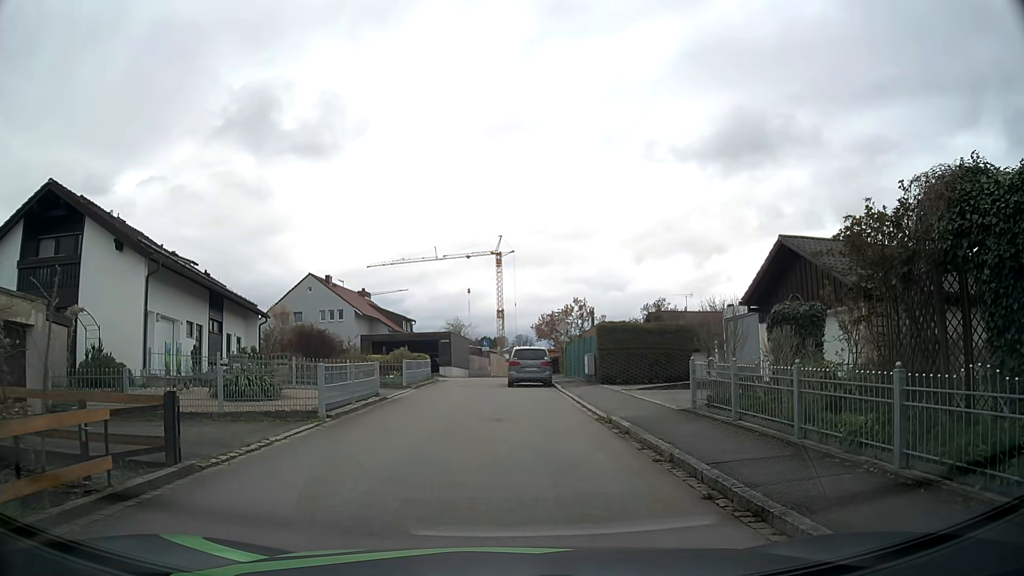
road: residential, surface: asphalt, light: Day
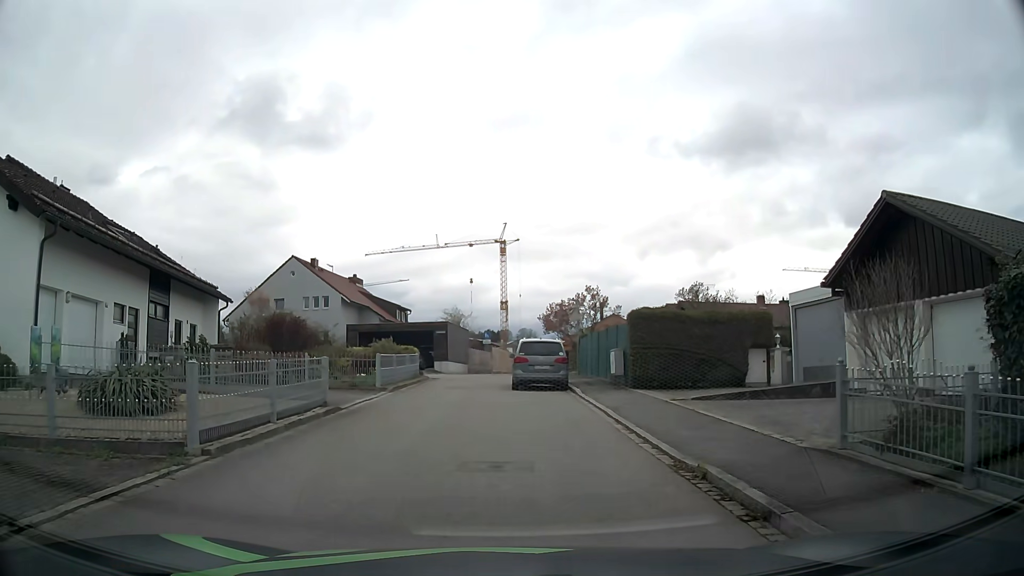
(+0.2, +6.3) m; +2°
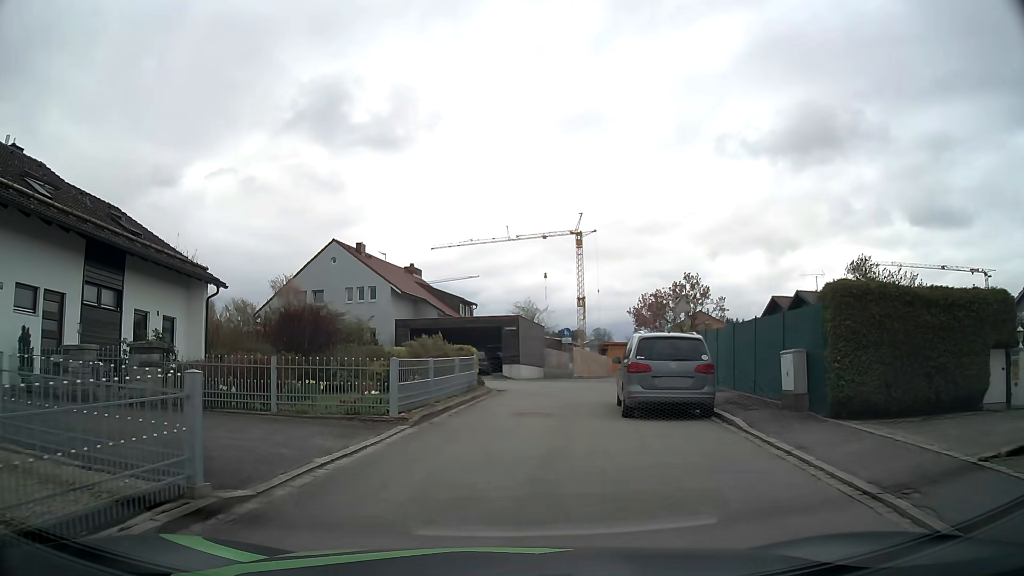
(-0.5, +9.0) m; -6°
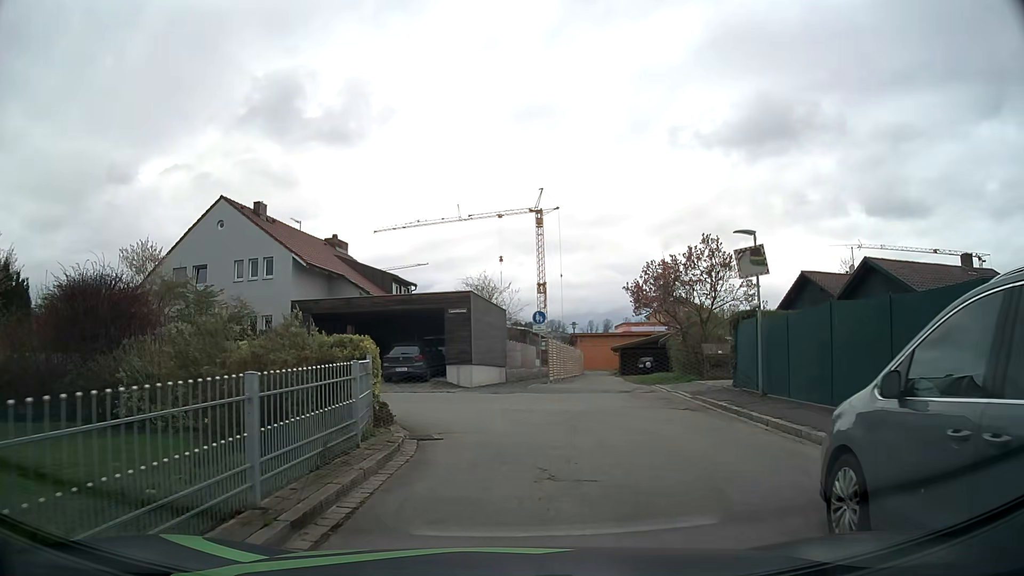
(0.0, +12.6) m; +3°
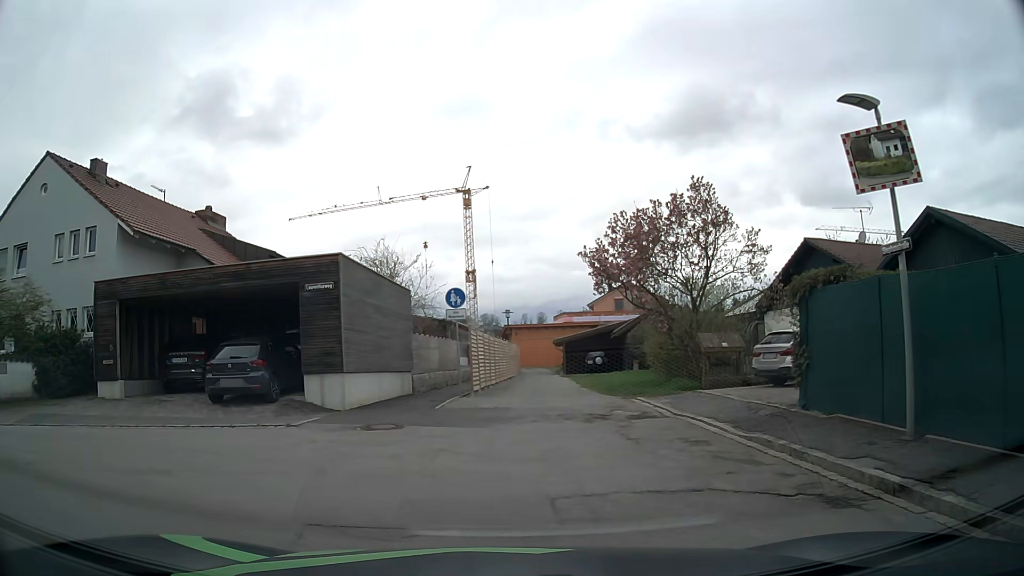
(+0.8, +9.5) m; +7°
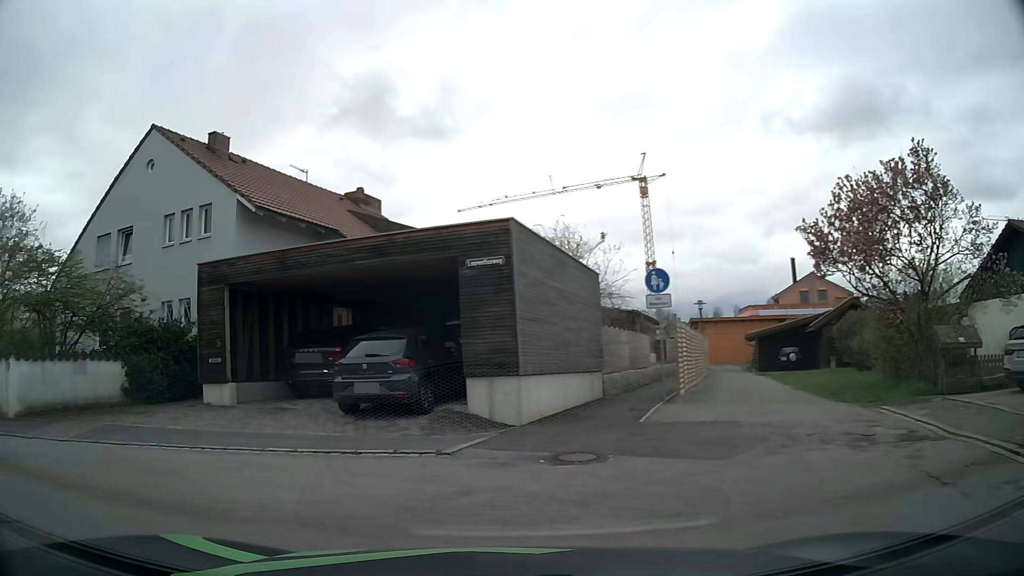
(-0.5, +3.8) m; -15°
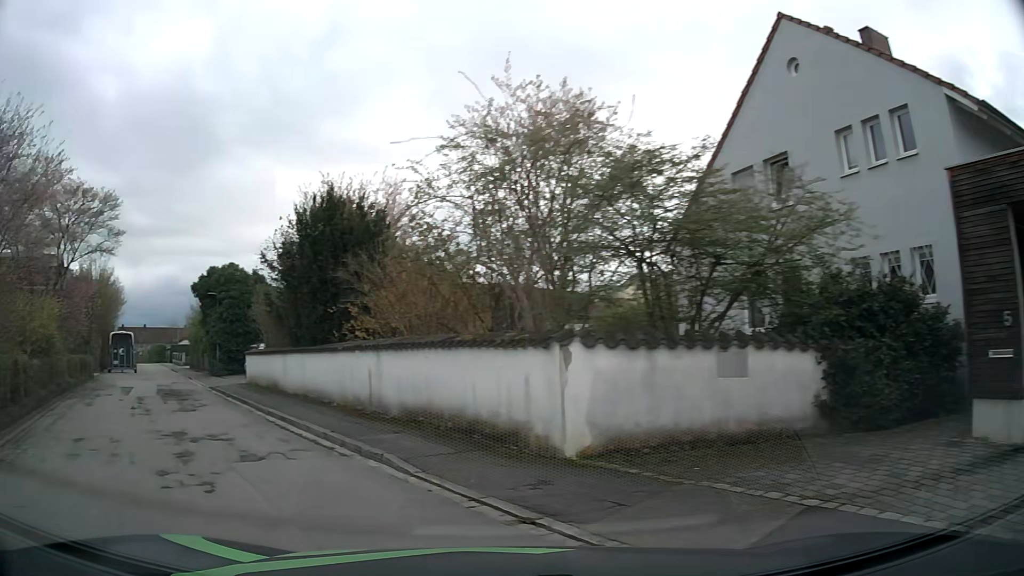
(-3.5, +7.0) m; -54°
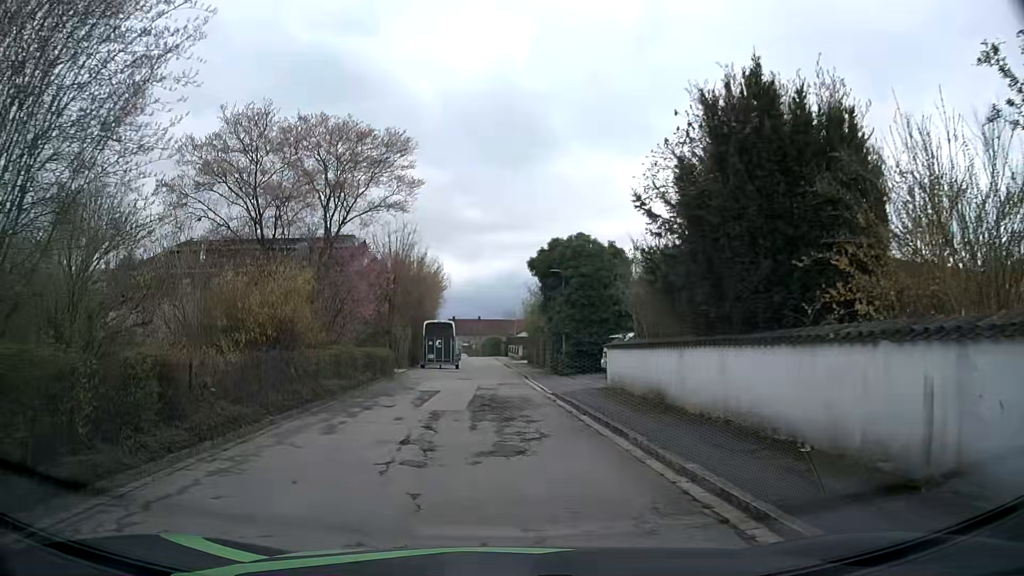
(-2.5, +7.3) m; -30°
